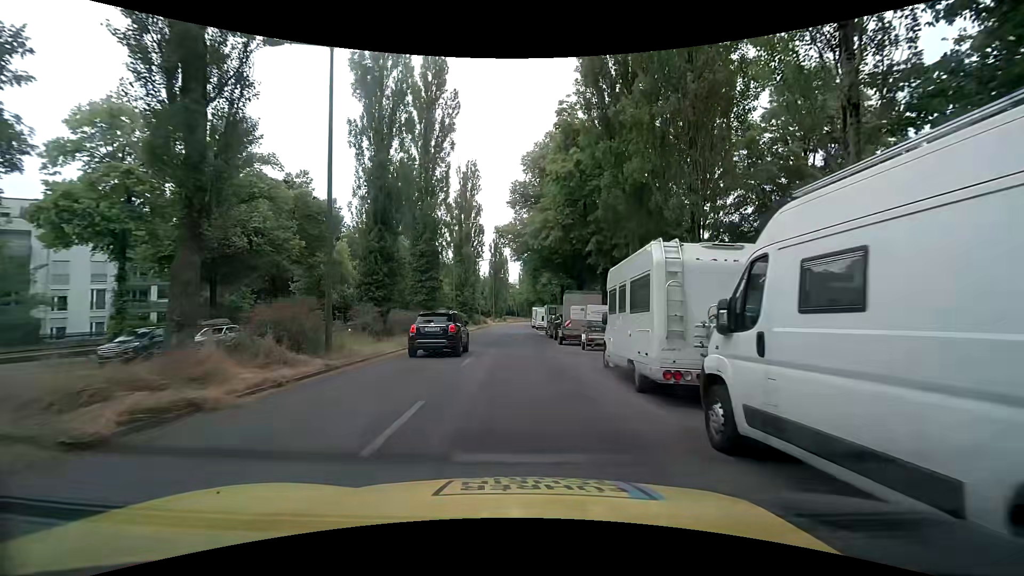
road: secondary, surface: asphalt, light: Day
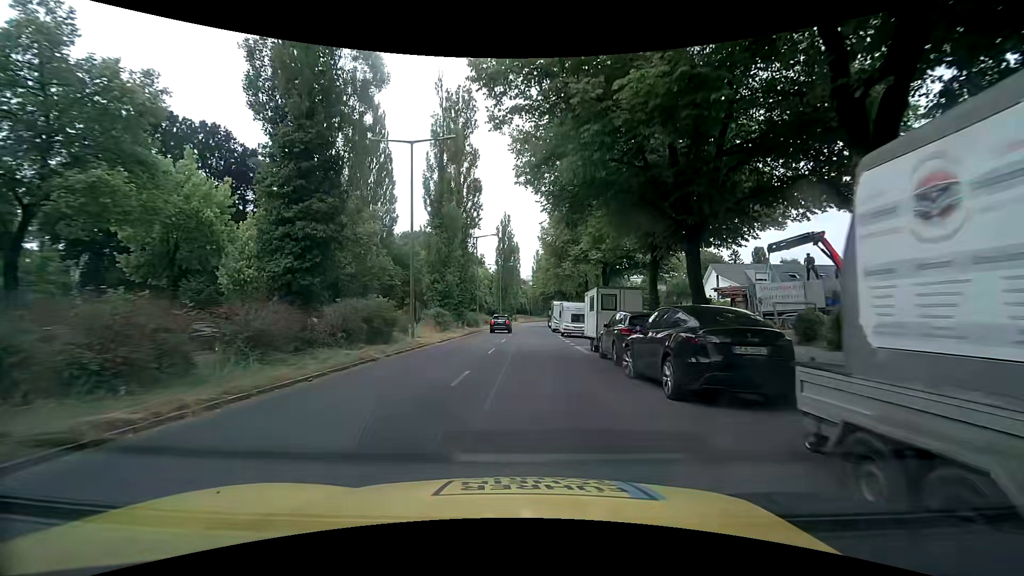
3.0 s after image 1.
(-0.4, +22.8) m; -2°
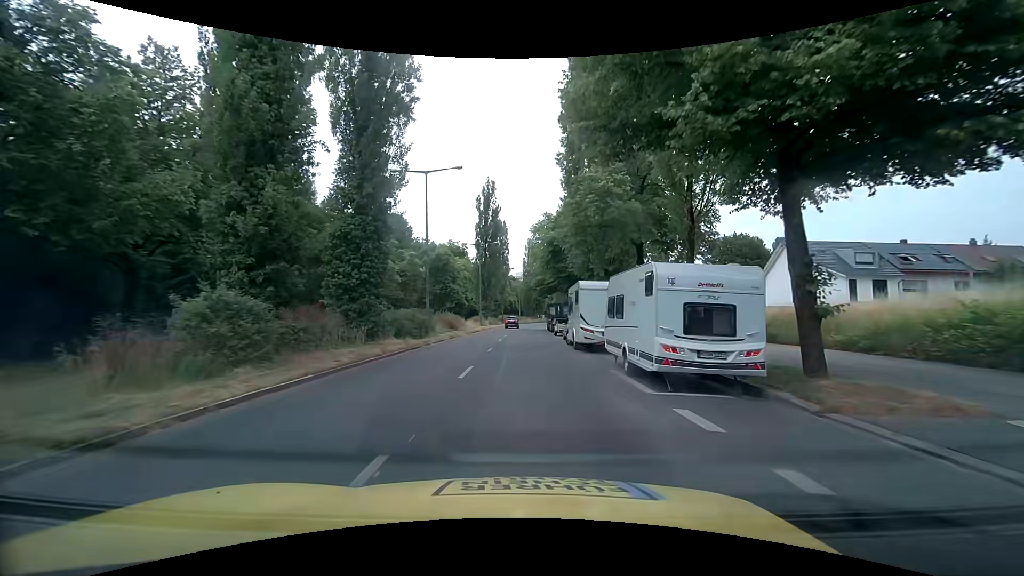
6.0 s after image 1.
(+0.4, +25.8) m; +2°
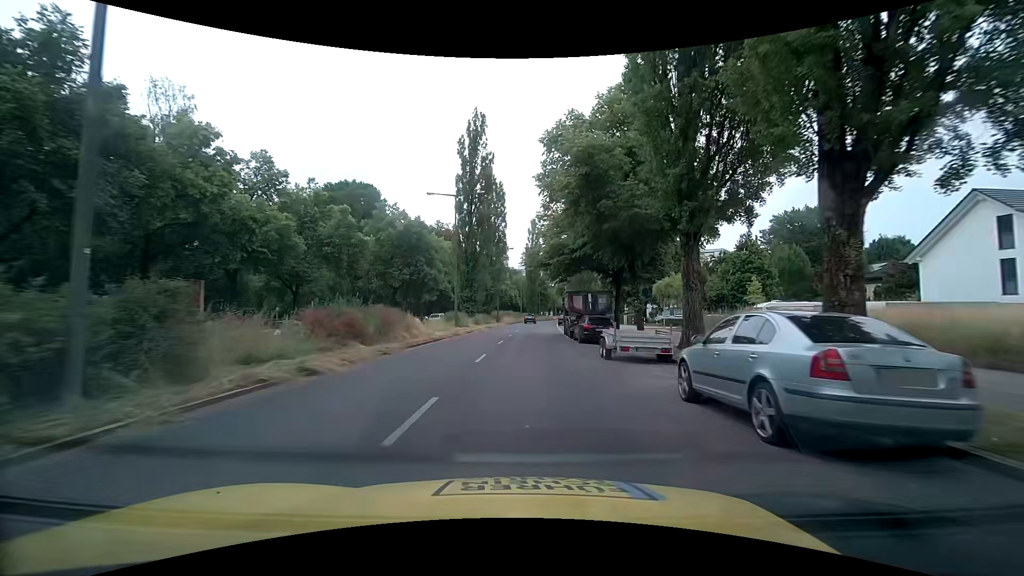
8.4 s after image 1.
(0.0, +24.2) m; 0°
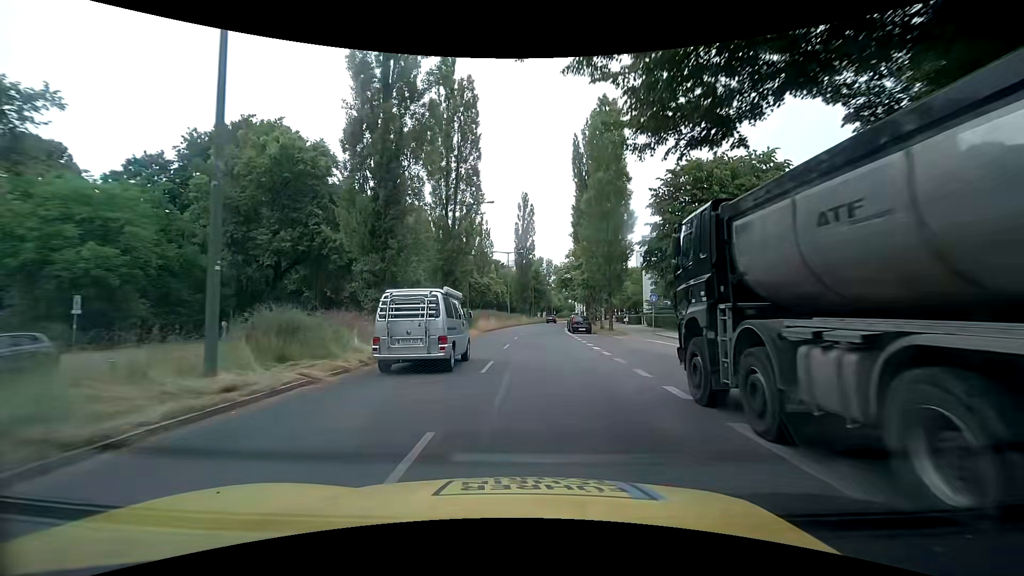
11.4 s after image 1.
(+0.2, +29.2) m; +1°
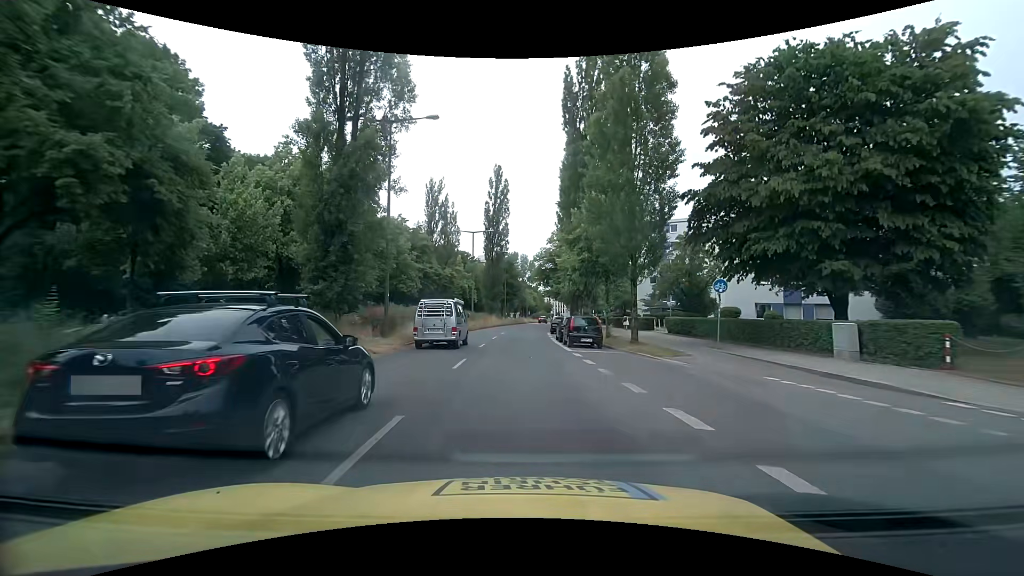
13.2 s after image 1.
(+0.4, +17.3) m; +3°
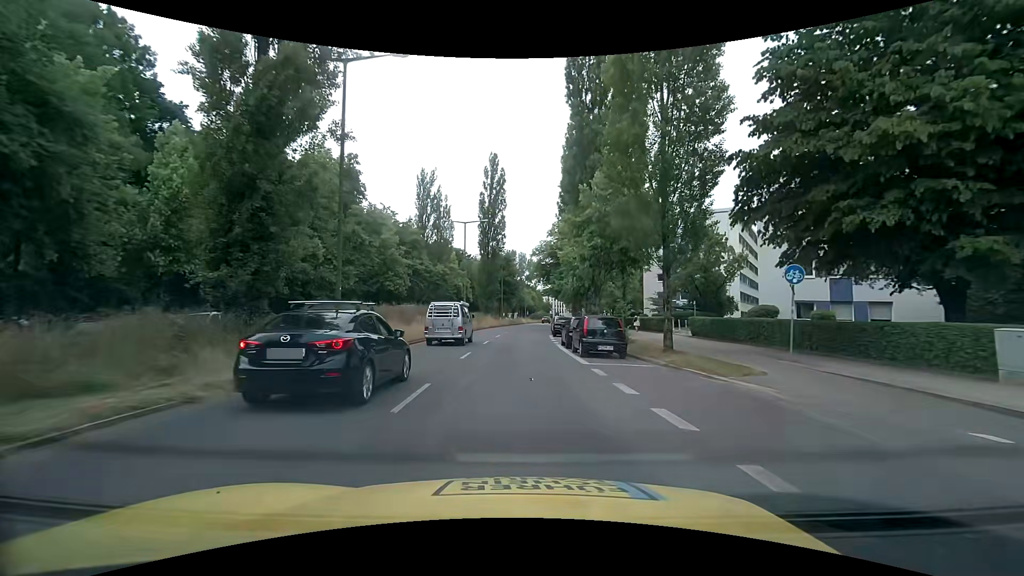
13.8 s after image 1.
(0.0, +5.8) m; 0°
